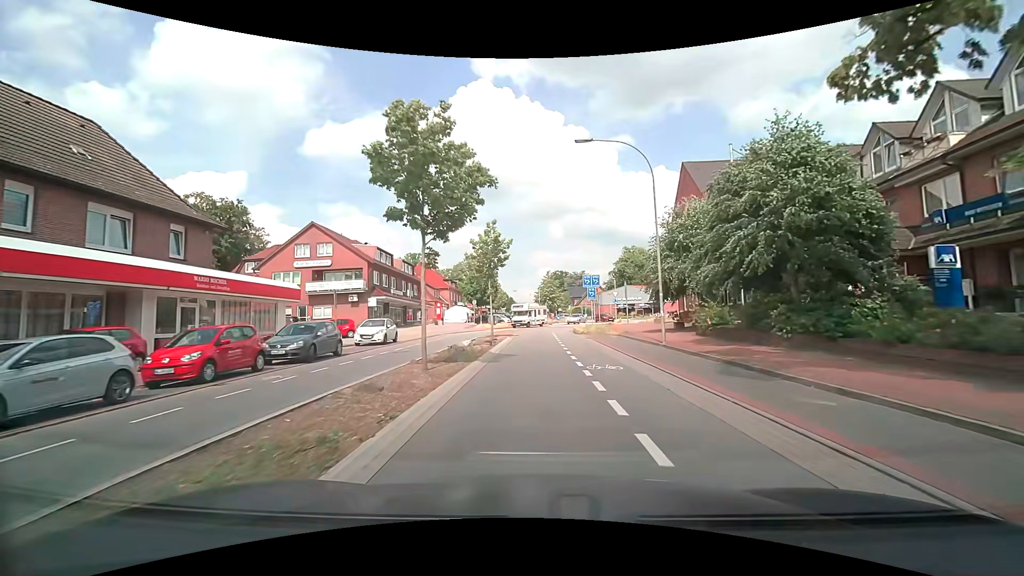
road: secondary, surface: asphalt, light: Day
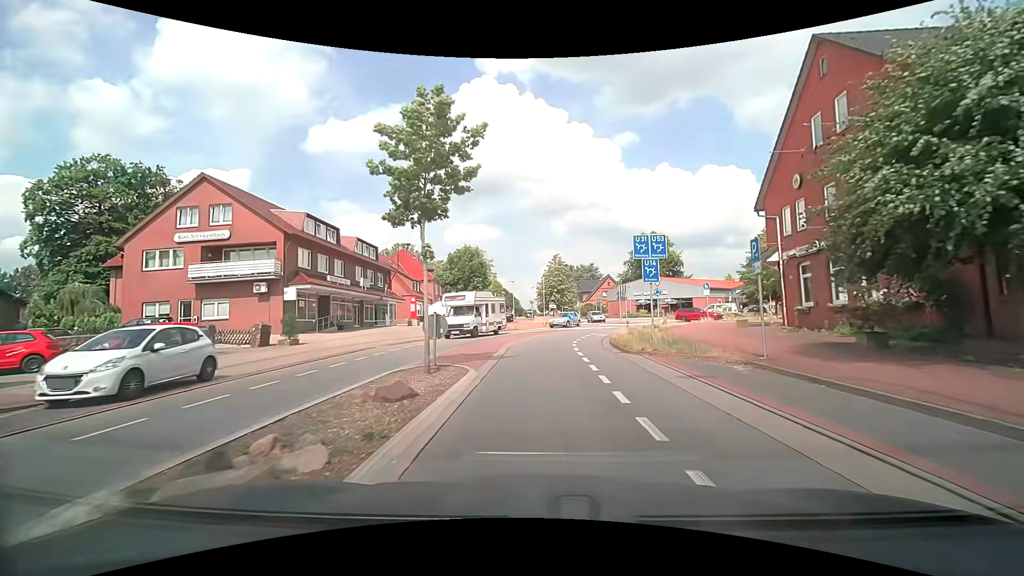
(0.0, +17.7) m; 0°
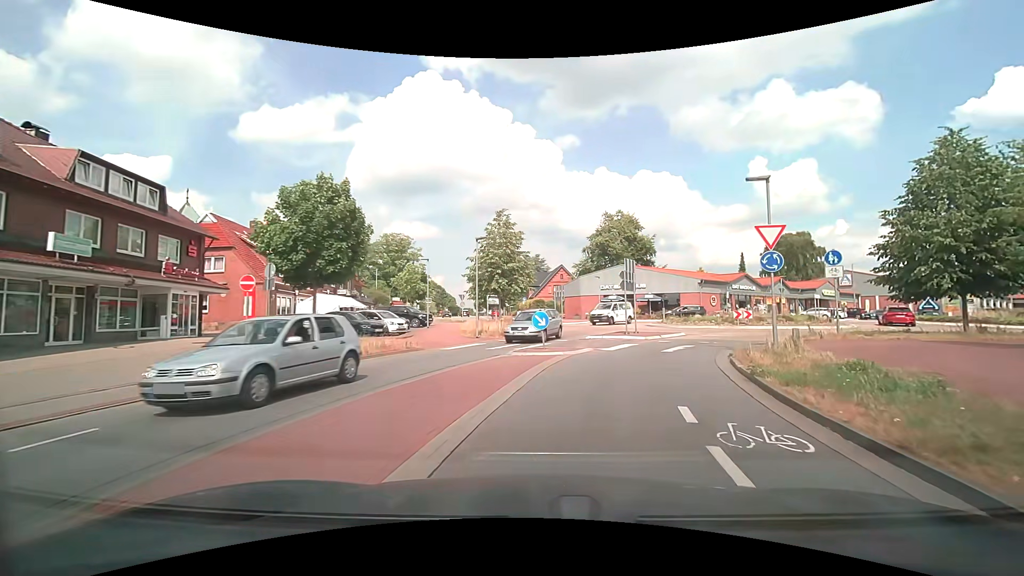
(+0.5, +24.0) m; +6°
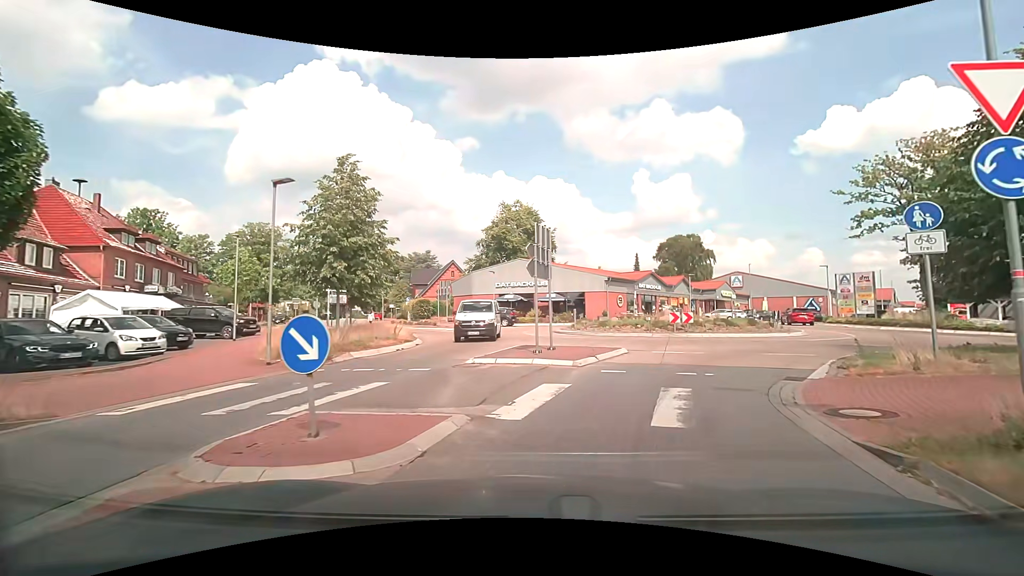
(+1.1, +10.6) m; +12°
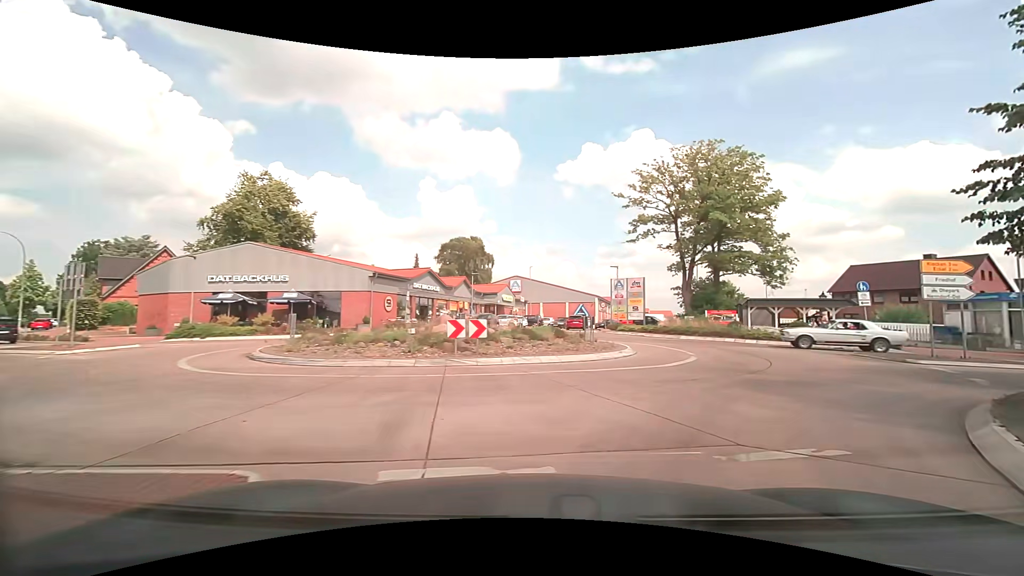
(+2.3, +11.9) m; +22°
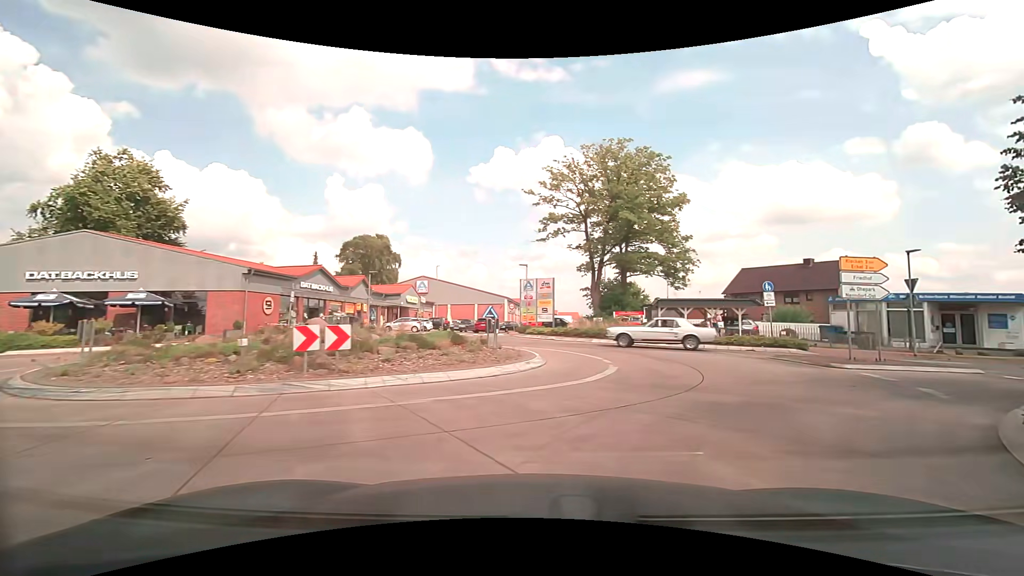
(+0.4, +3.4) m; +12°
